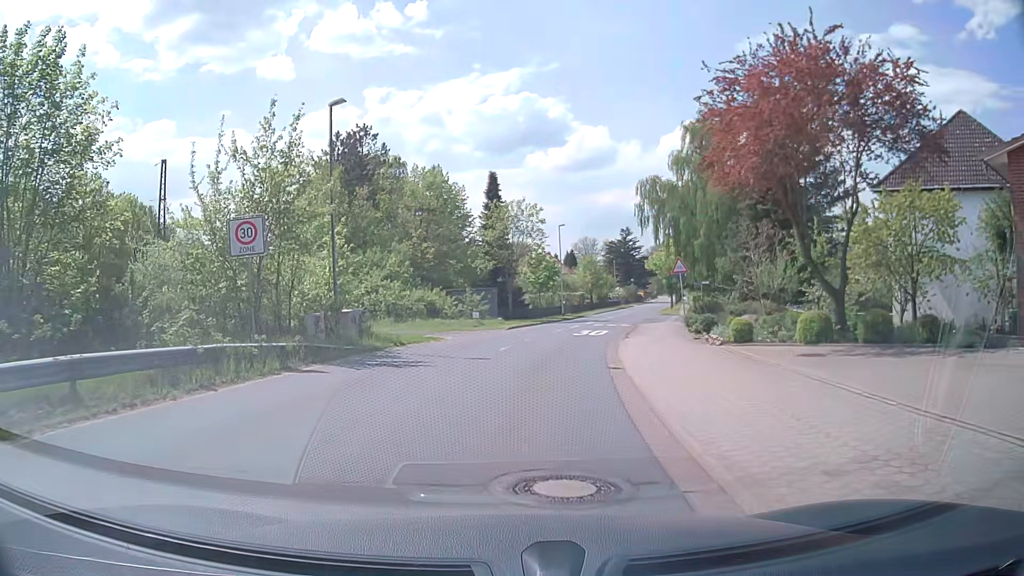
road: tertiary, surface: asphalt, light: Day
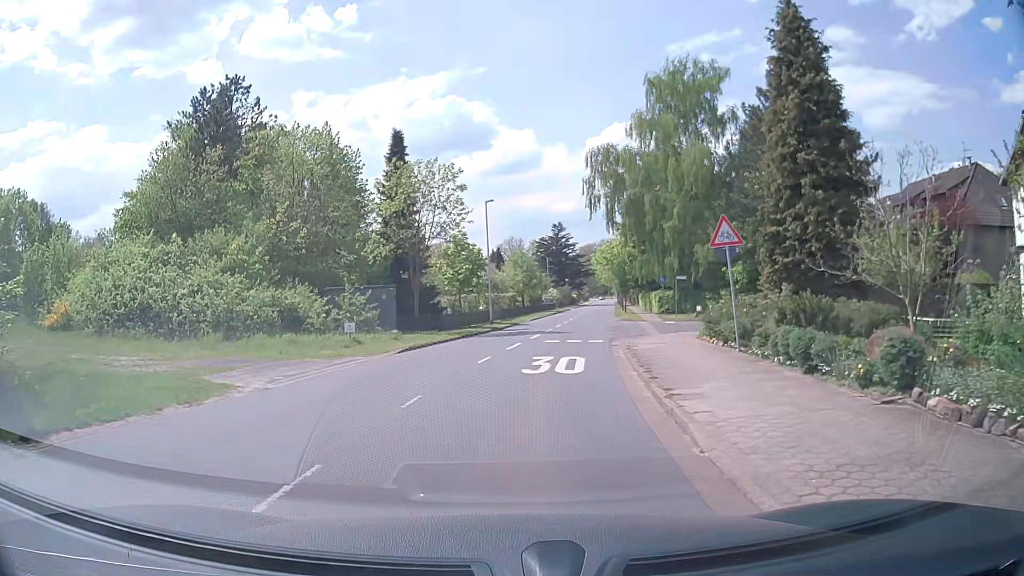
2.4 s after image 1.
(+0.7, +14.9) m; +5°
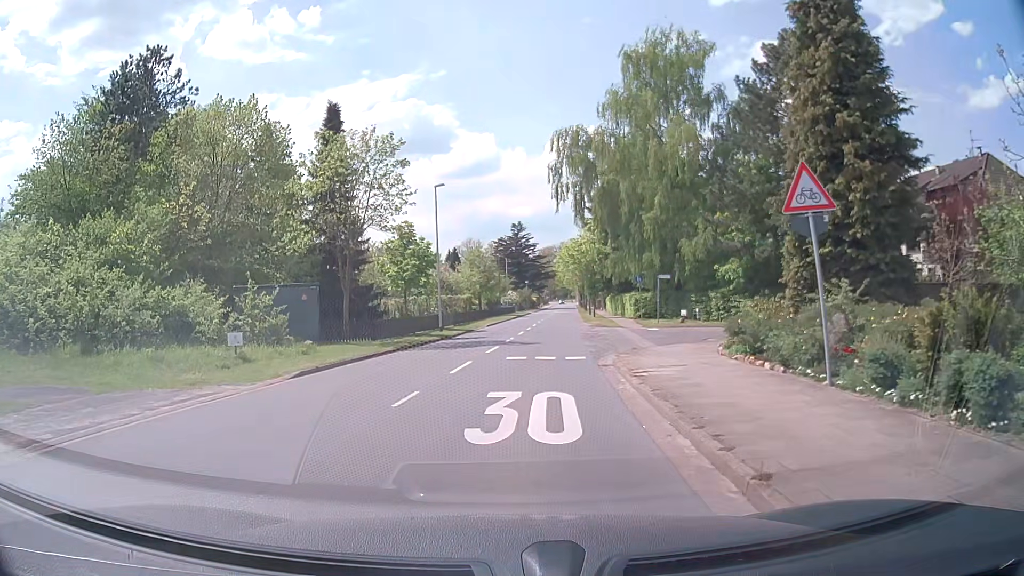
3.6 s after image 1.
(+0.3, +6.5) m; +3°
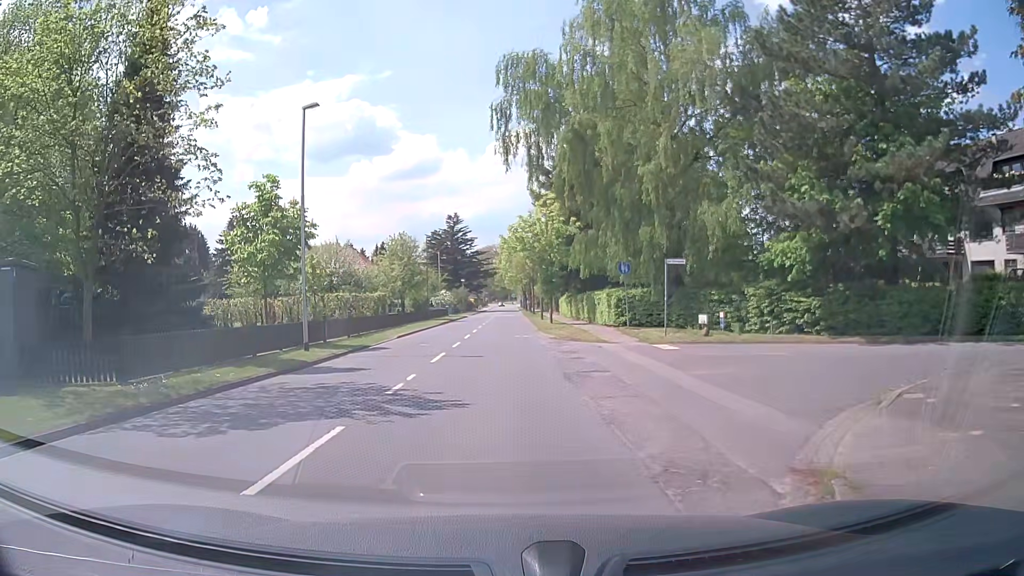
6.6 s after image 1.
(+0.9, +14.7) m; +6°
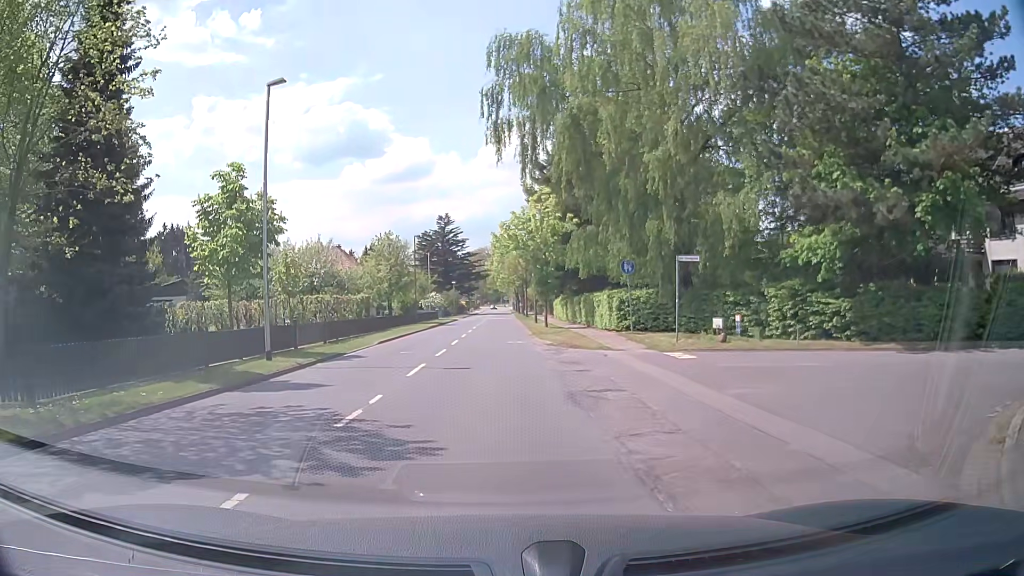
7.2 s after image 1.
(0.0, +2.8) m; 0°
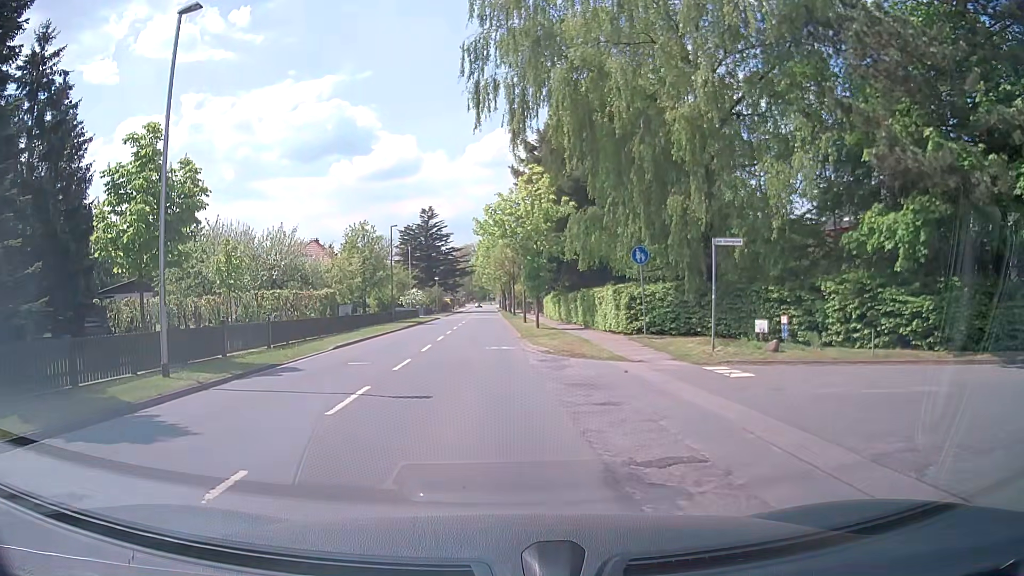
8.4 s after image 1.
(+0.1, +5.2) m; +1°
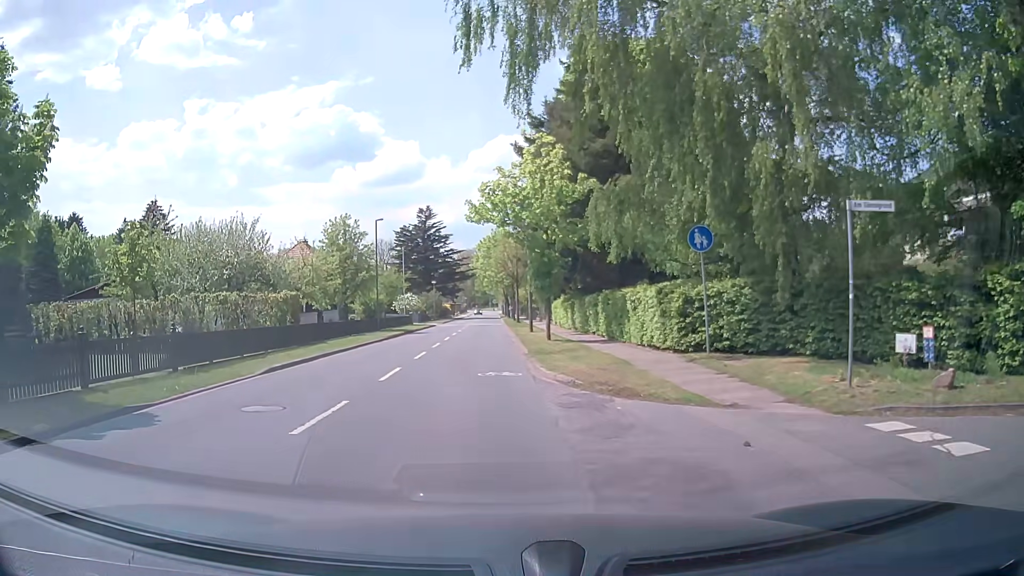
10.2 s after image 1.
(+0.1, +7.0) m; -1°
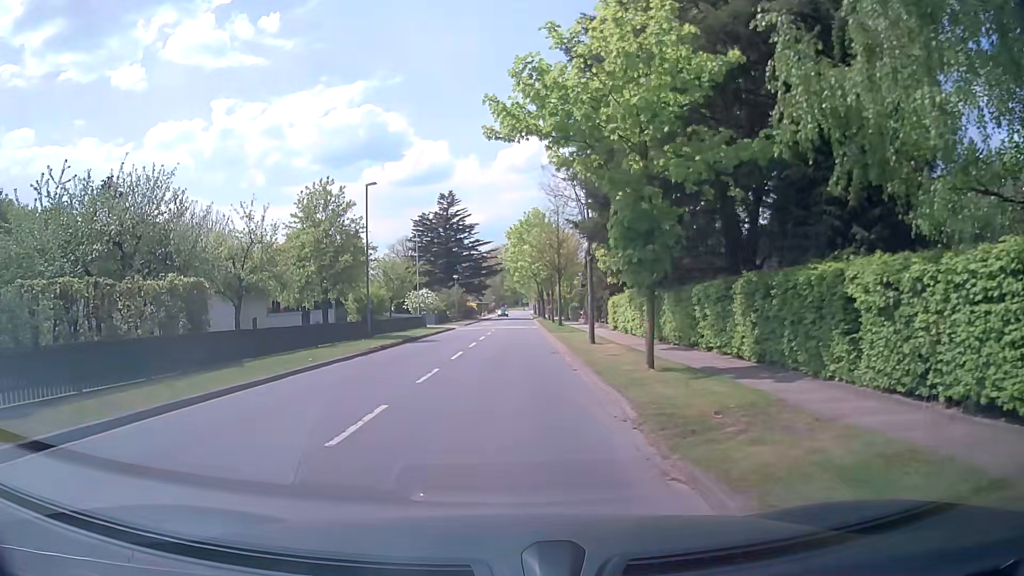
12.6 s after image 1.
(-0.1, +13.0) m; -1°
(0, +10) (0, +20) (+1, +30) (+1, +40) (+1, +50) (+1, +60) (+2, +70) (+2, +80) (+2, +90) (+3, +100) m
